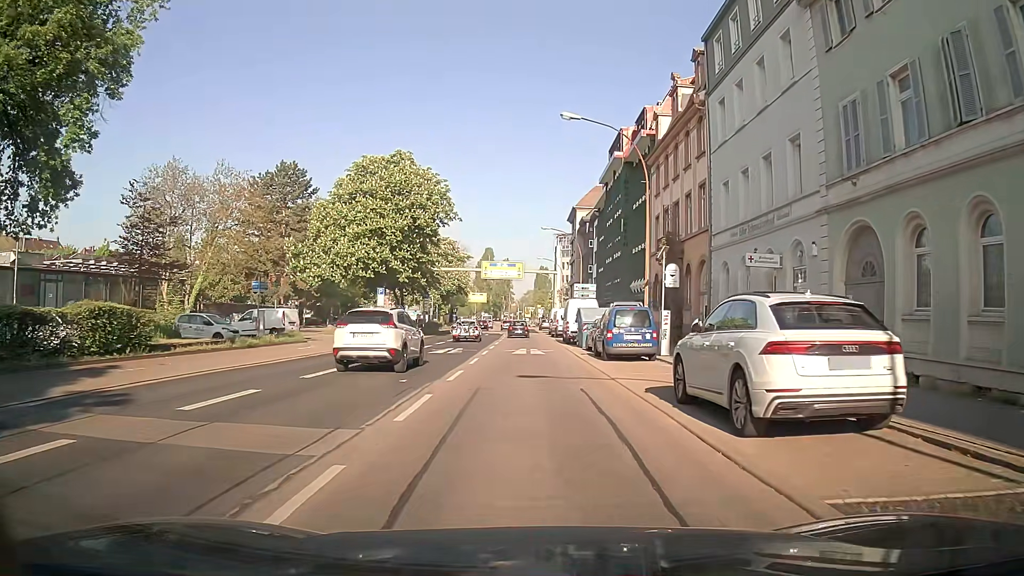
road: primary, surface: asphalt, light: Day
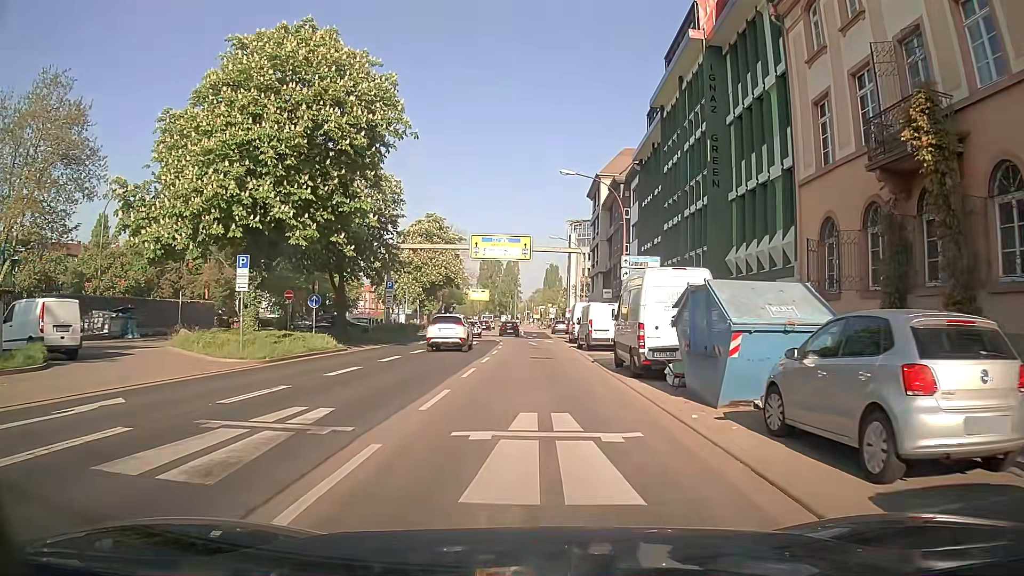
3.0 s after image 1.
(-0.3, +23.0) m; -1°
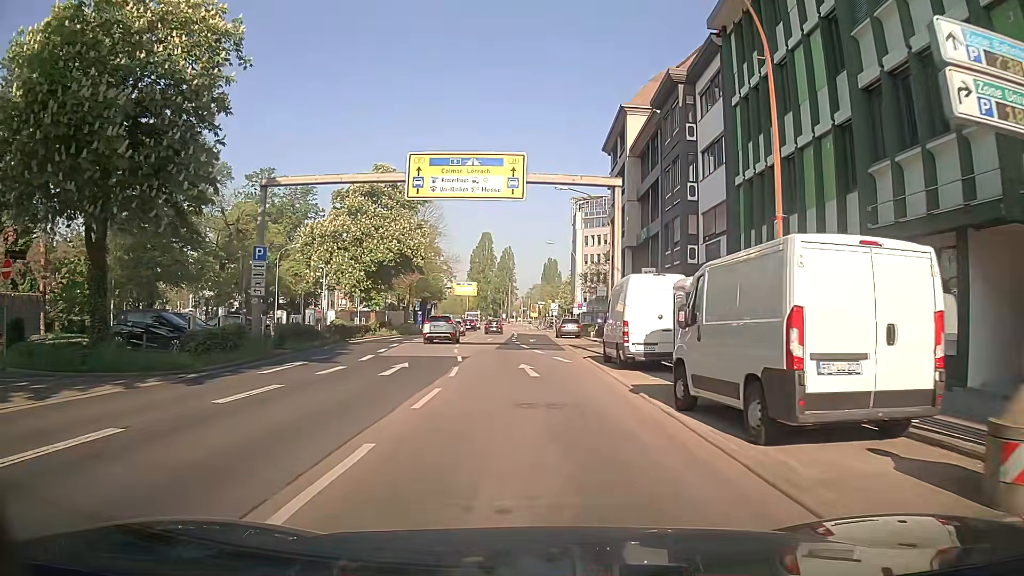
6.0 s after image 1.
(+0.3, +24.2) m; +1°
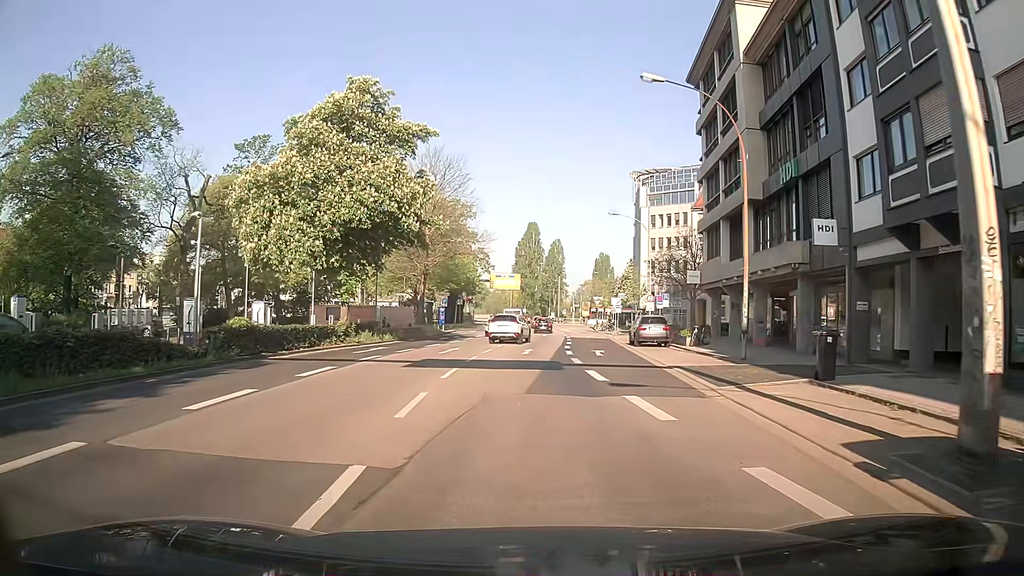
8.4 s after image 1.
(-0.8, +19.5) m; -6°
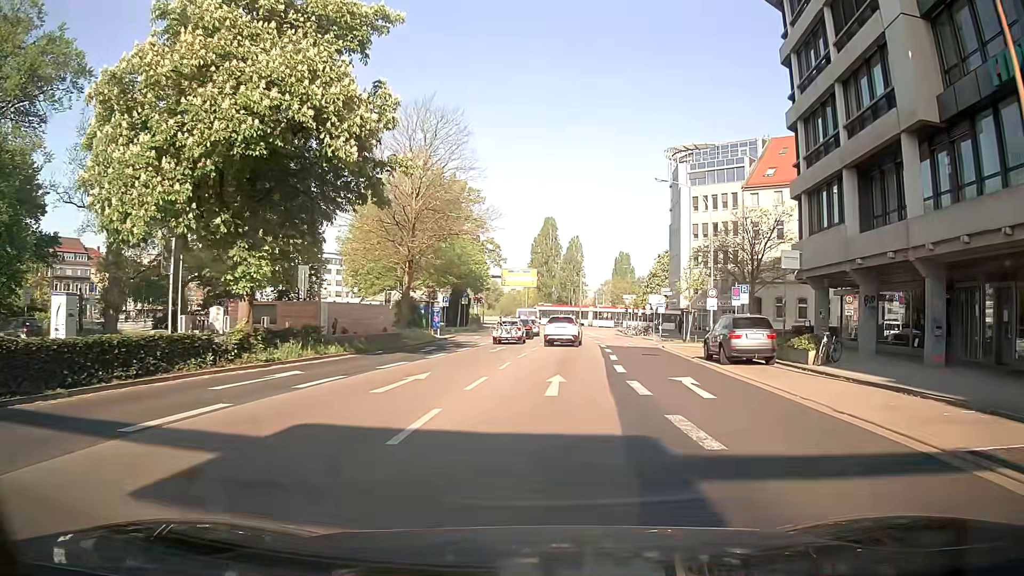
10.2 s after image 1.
(+0.1, +13.9) m; -1°
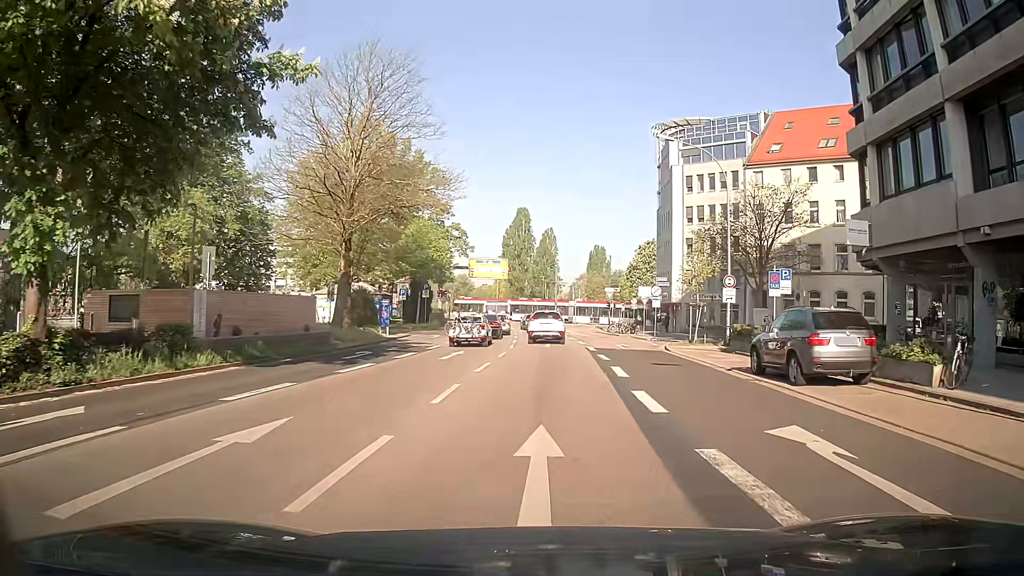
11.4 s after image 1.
(+0.3, +8.7) m; +2°
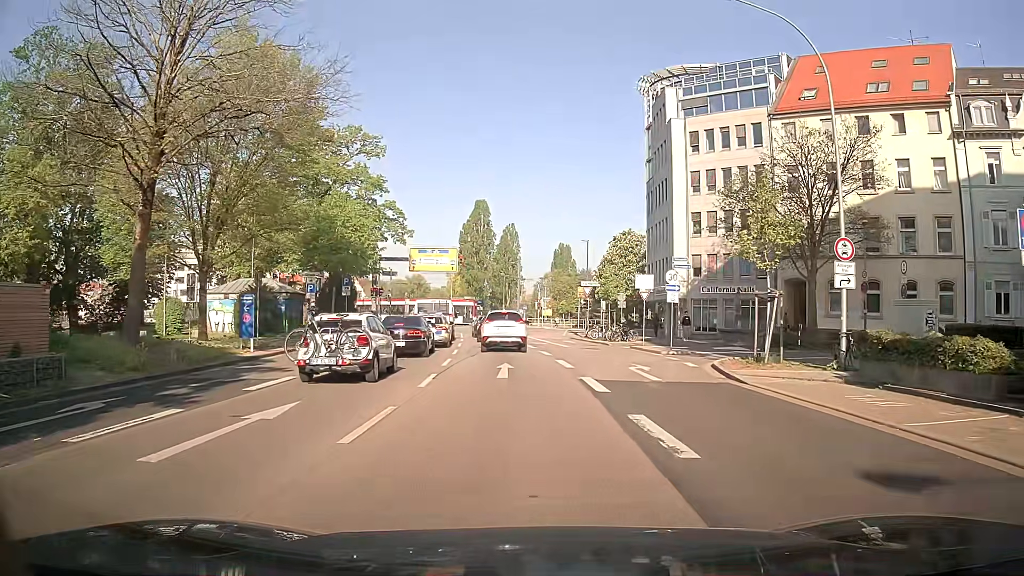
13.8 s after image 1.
(+0.8, +15.4) m; +5°
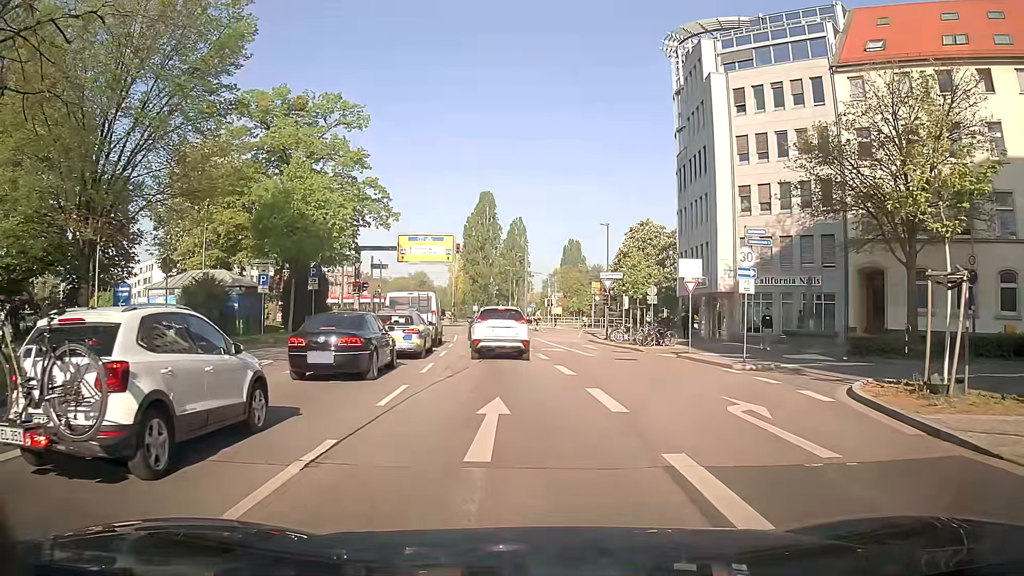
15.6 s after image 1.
(-0.2, +8.9) m; -1°
